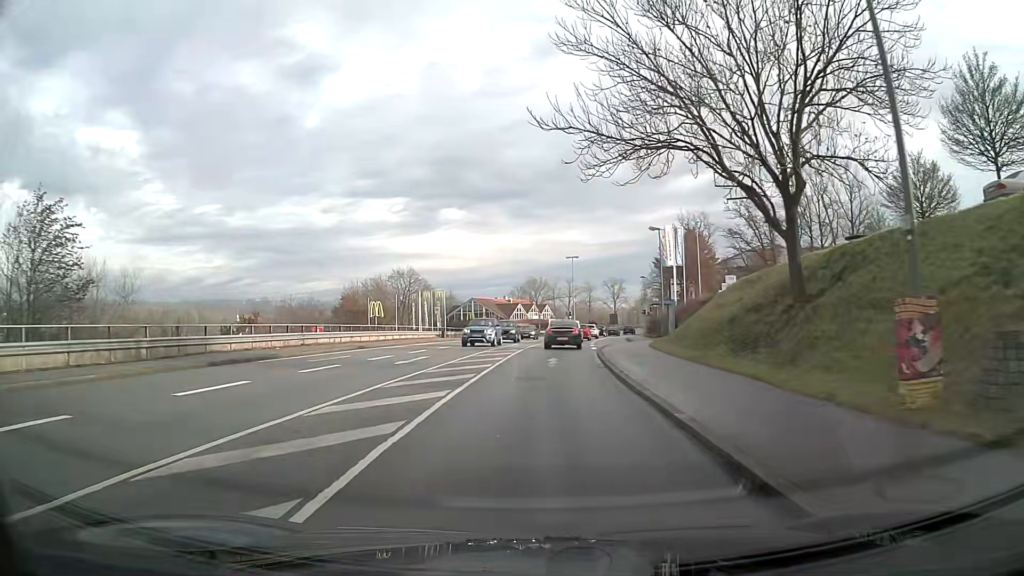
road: tertiary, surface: asphalt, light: Day
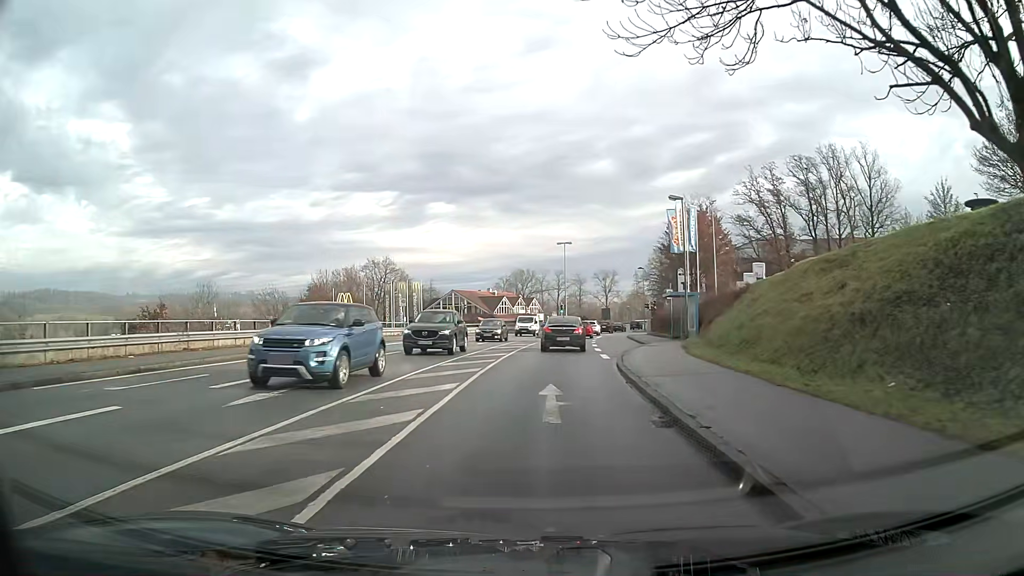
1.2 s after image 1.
(+0.1, +10.8) m; +1°
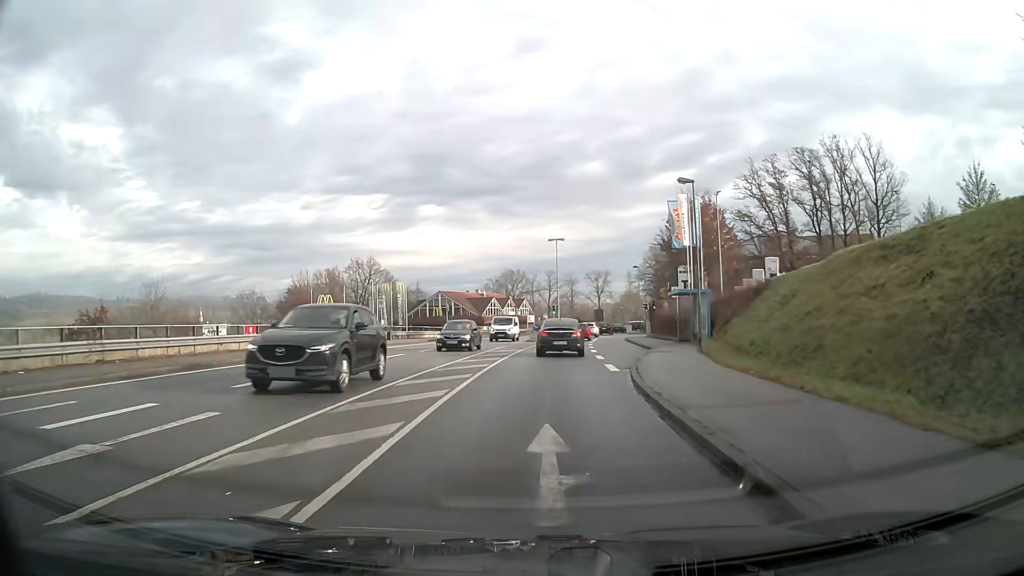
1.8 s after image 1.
(0.0, +4.9) m; +1°
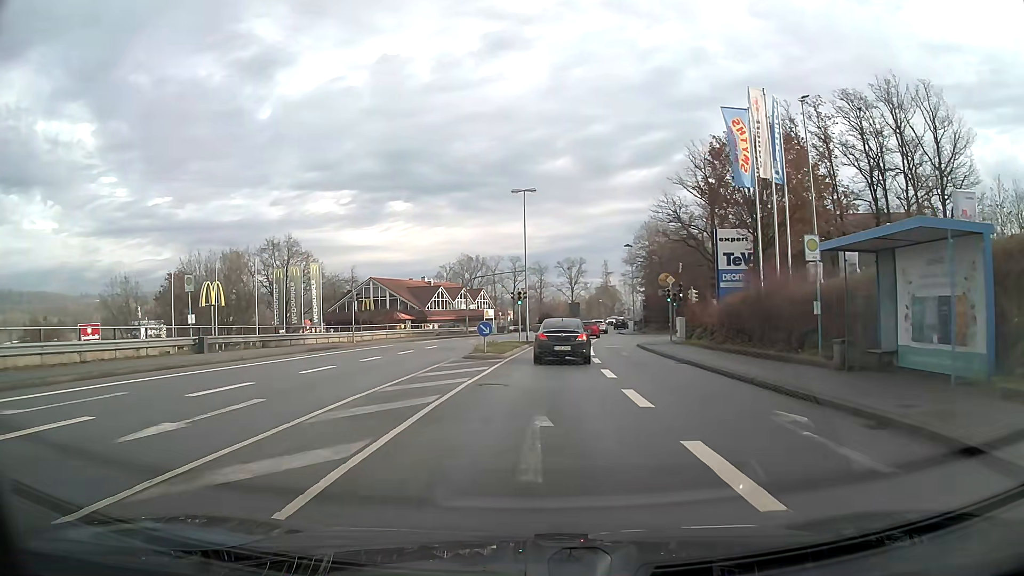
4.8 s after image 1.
(+0.7, +25.6) m; +3°
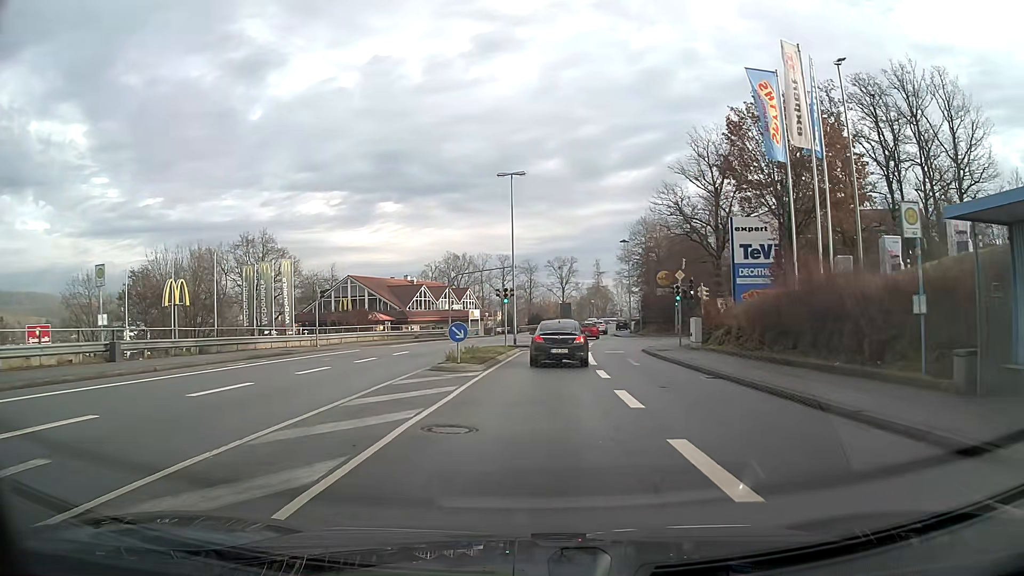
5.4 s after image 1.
(0.0, +5.7) m; +1°
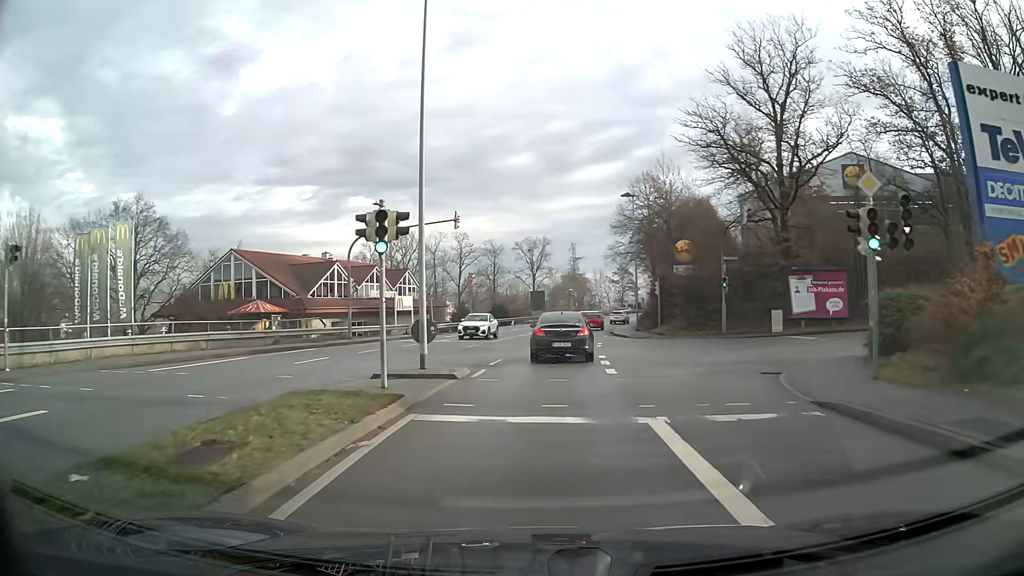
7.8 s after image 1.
(+0.5, +24.4) m; +2°
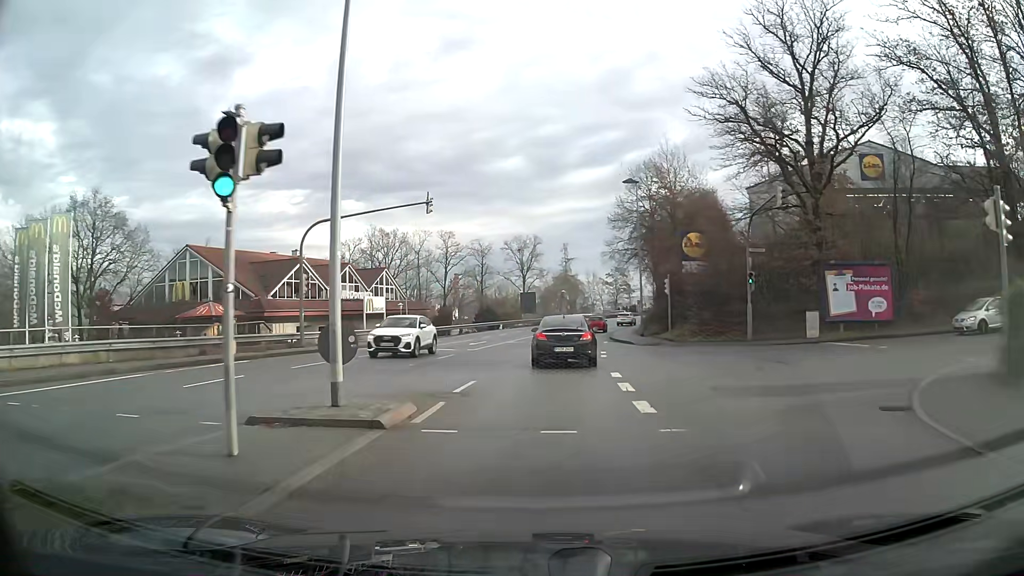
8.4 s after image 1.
(0.0, +6.3) m; +1°
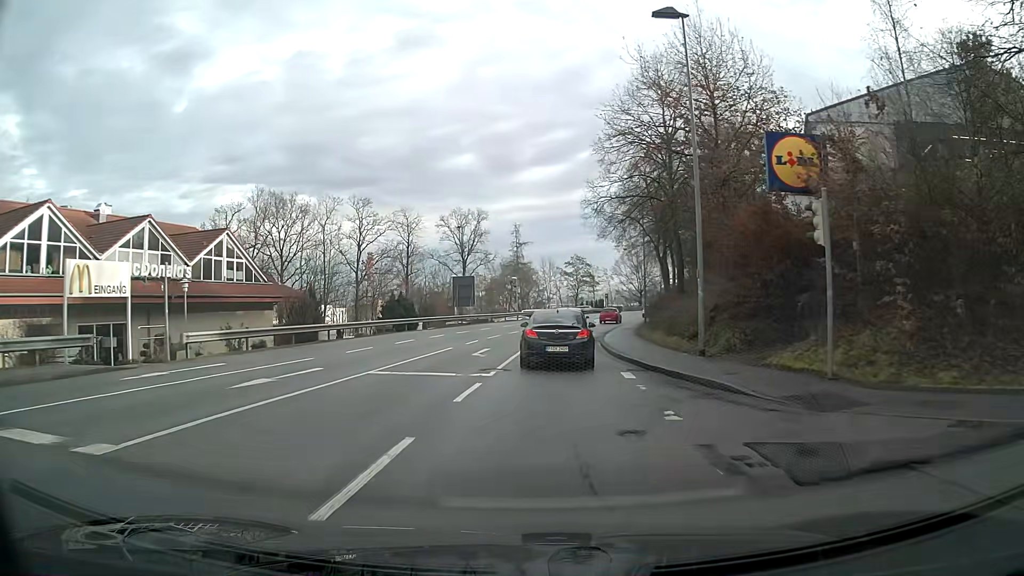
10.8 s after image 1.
(+1.0, +25.1) m; +4°
(0, +10) (0, +20) (+1, +30) (+2, +40) (+4, +50) (+6, +59) (+9, +69) (+13, +78) (+16, +88) (+20, +97) m
